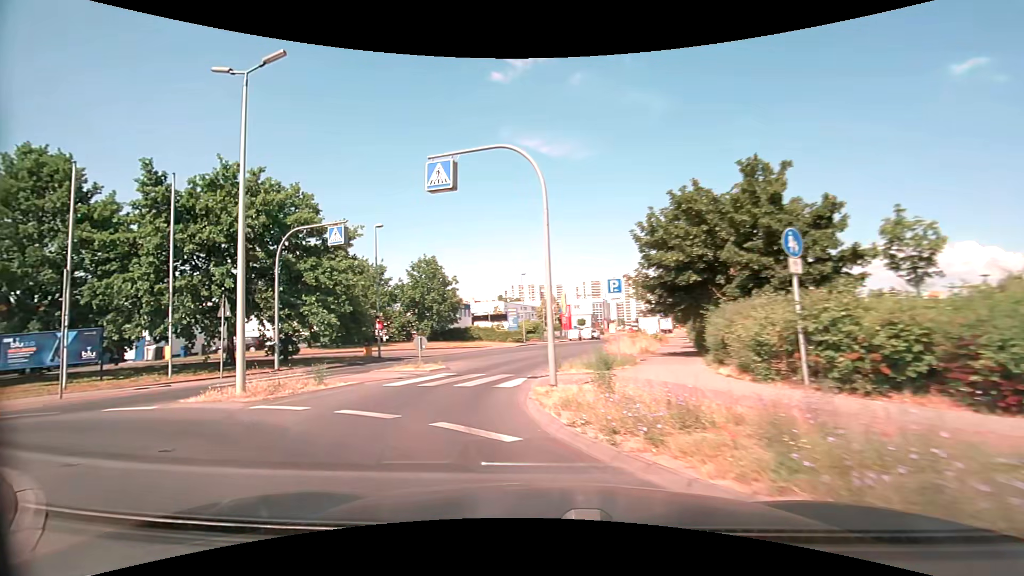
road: tertiary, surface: asphalt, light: Day
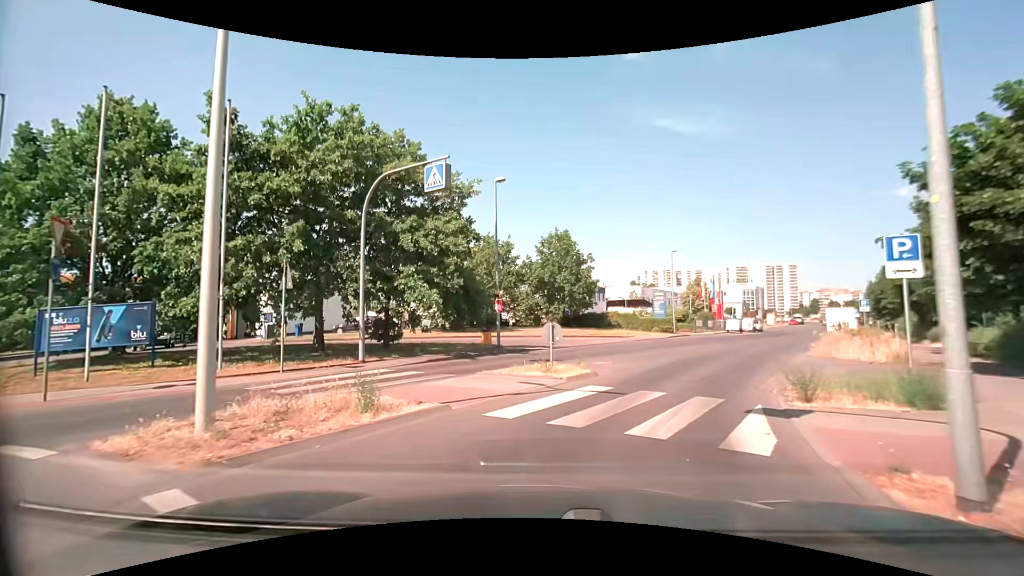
(-1.1, +7.0) m; -12°
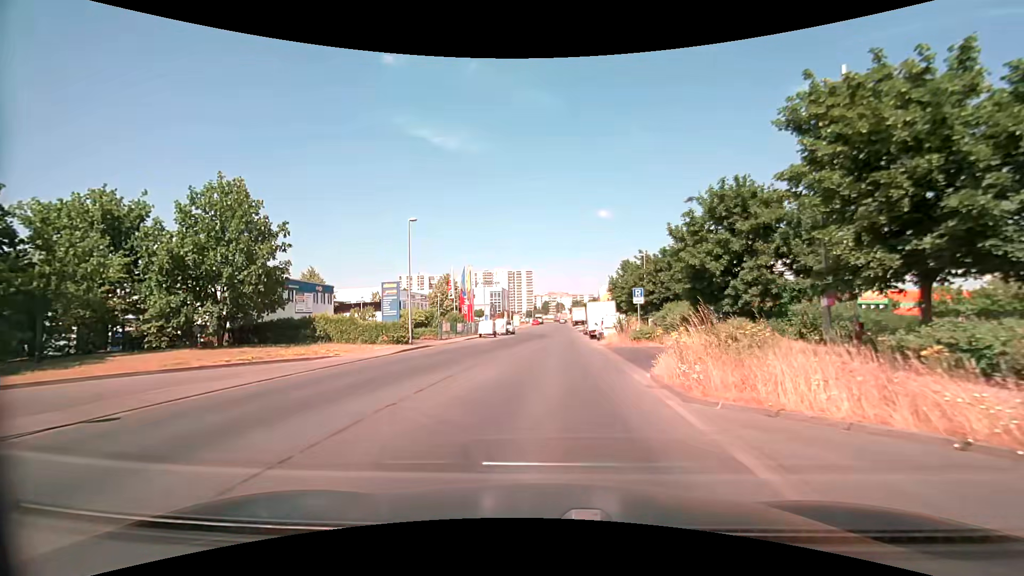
(+4.2, +16.3) m; +27°
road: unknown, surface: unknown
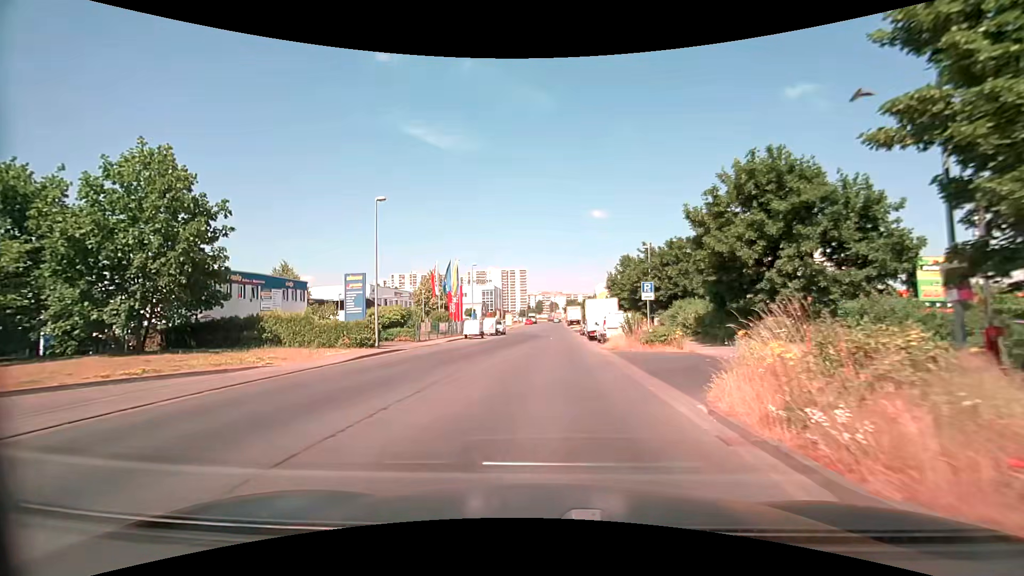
(0.0, +4.9) m; +1°
(0, +10) (0, +20) (0, +30) (+1, +40) (+1, +50) (+1, +60) (+2, +70) (+2, +80) (+2, +90) (+2, +100) m
